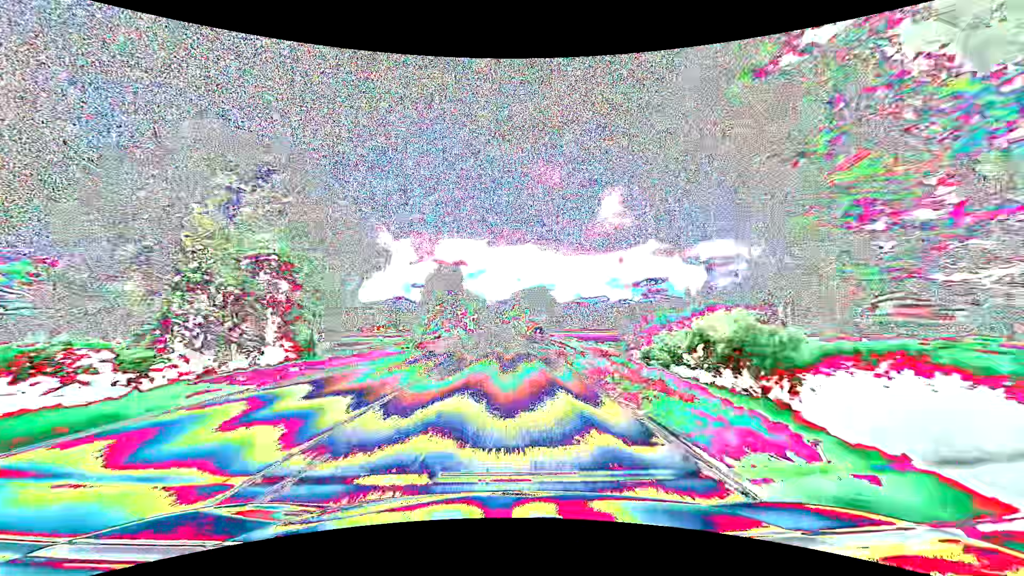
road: primary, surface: asphalt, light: Day
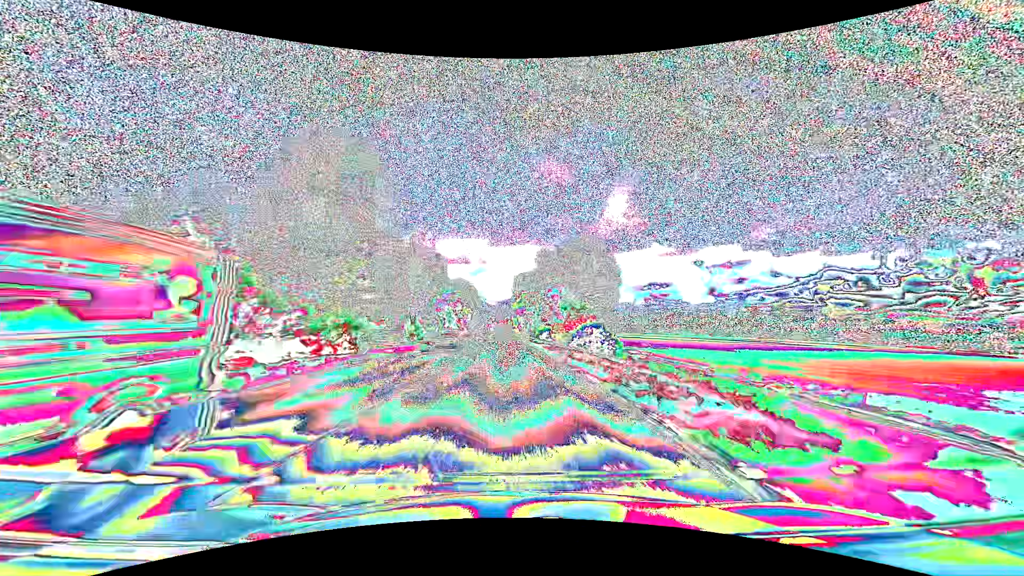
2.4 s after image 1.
(+0.1, +63.4) m; 0°
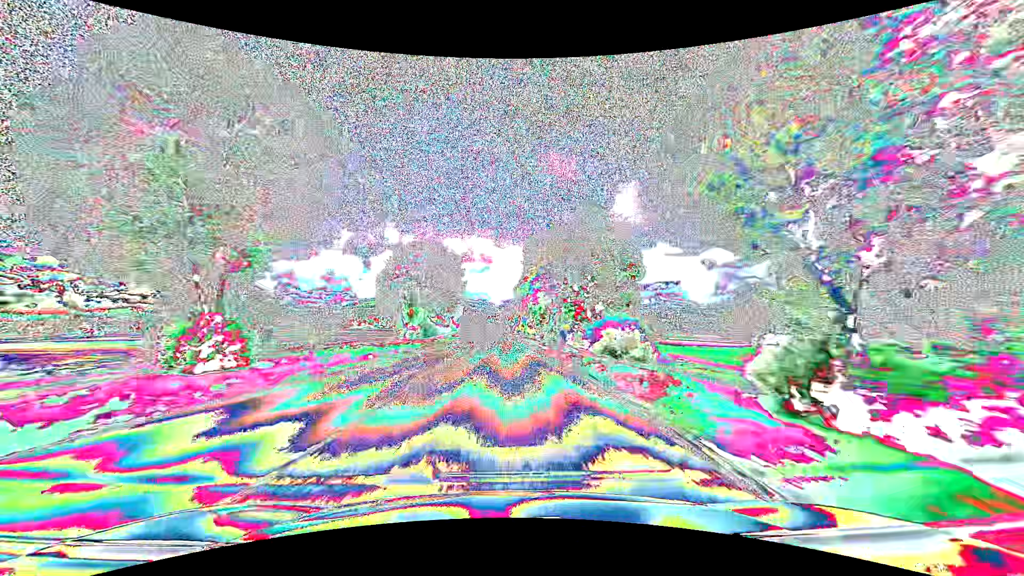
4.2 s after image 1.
(-0.2, +47.5) m; -1°
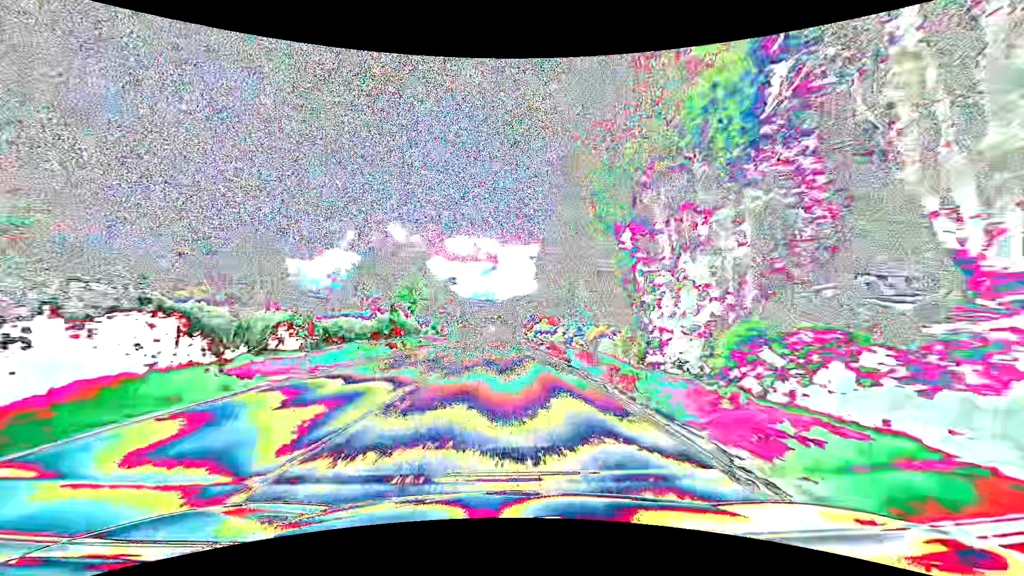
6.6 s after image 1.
(-0.3, +63.4) m; -1°
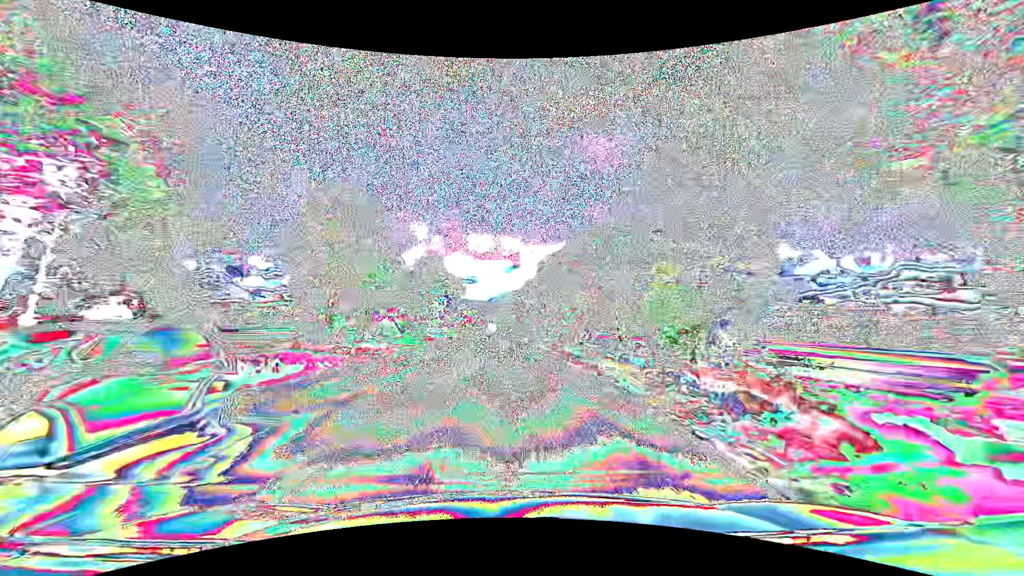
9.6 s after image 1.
(-1.5, +79.2) m; -2°
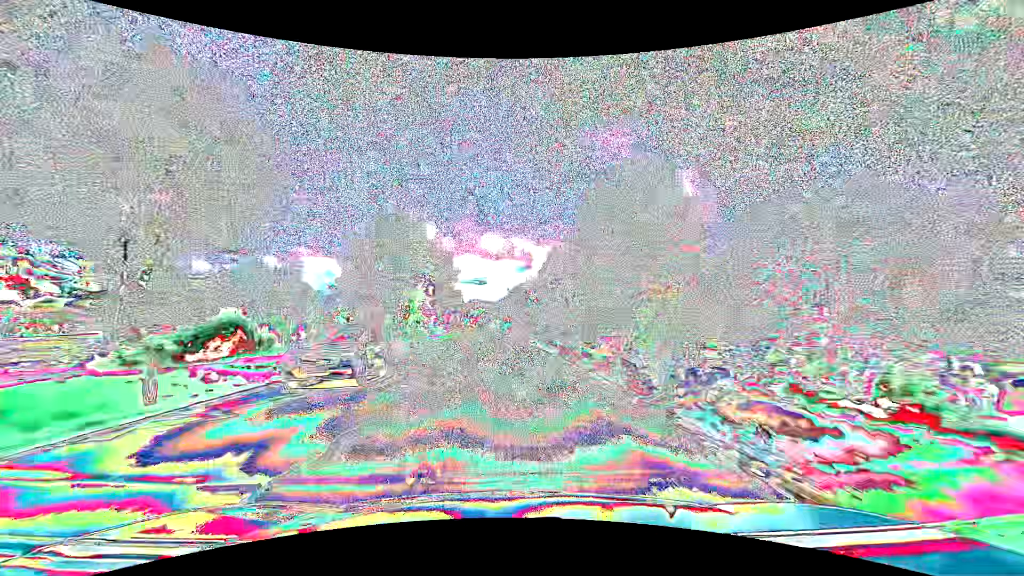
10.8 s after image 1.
(-0.4, +31.7) m; -1°
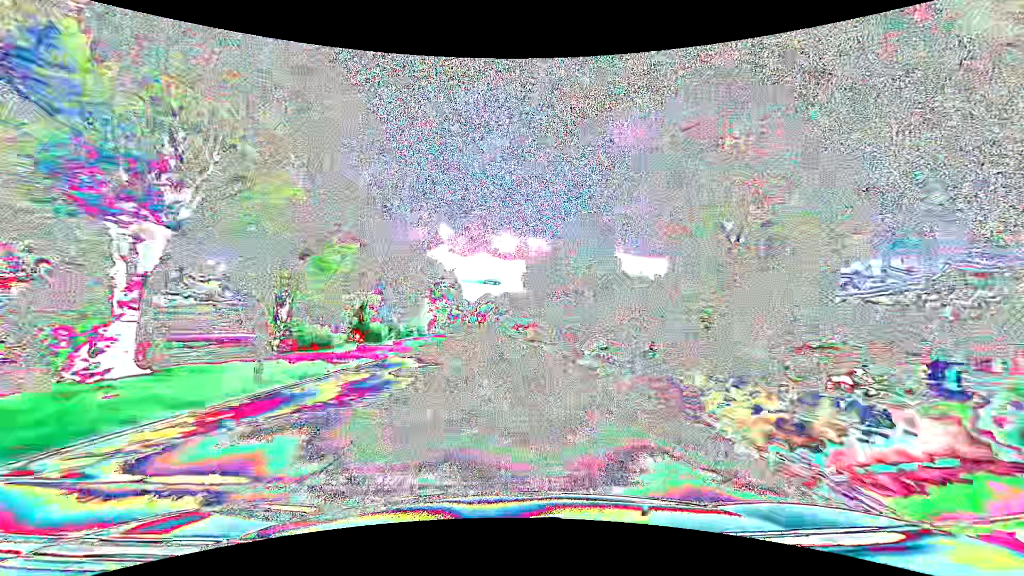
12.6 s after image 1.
(-0.9, +47.4) m; -2°
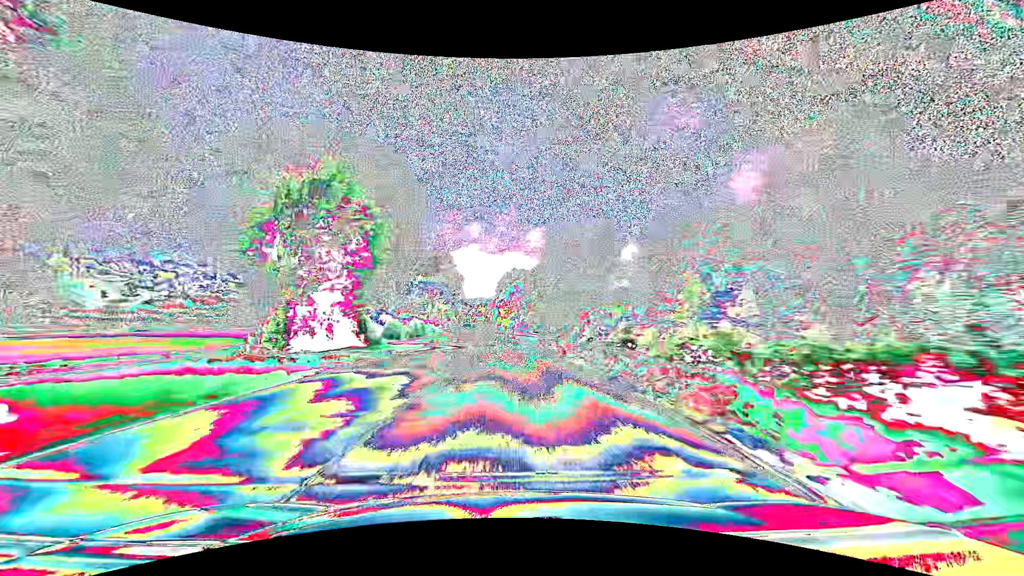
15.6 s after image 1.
(-2.3, +78.9) m; -4°
(0, +10) (0, +20) (0, +30) (-1, +40) (-1, +50) (-2, +60) (-2, +70) (-3, +80) (-3, +90) (-4, +100) m
